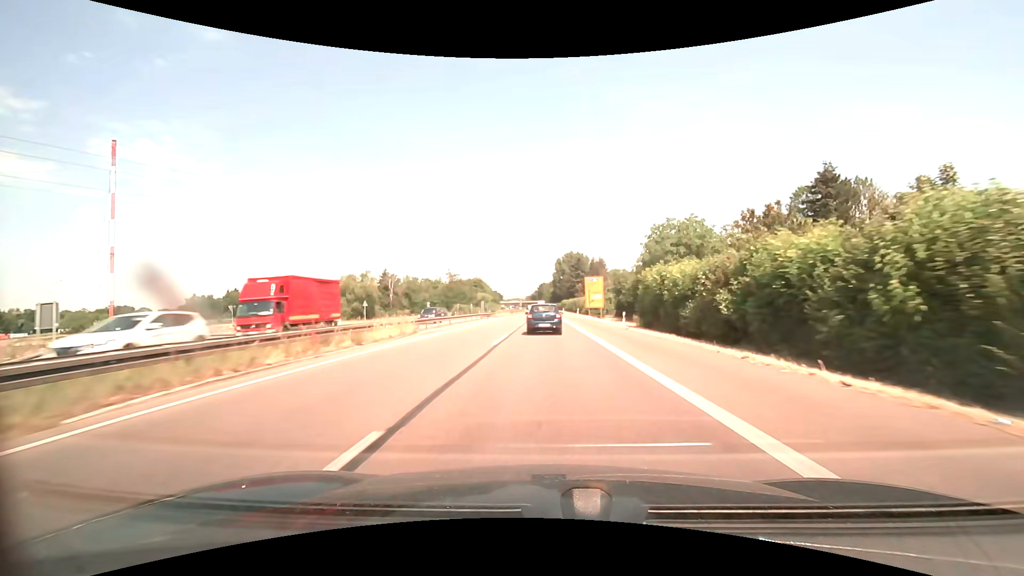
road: trunk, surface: asphalt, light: Day
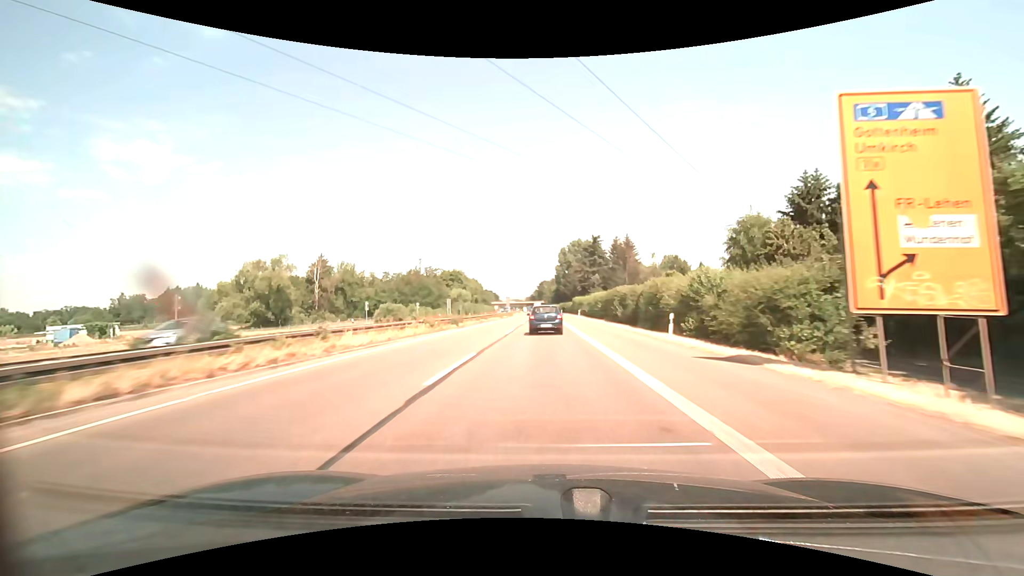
(+0.4, +64.8) m; 0°
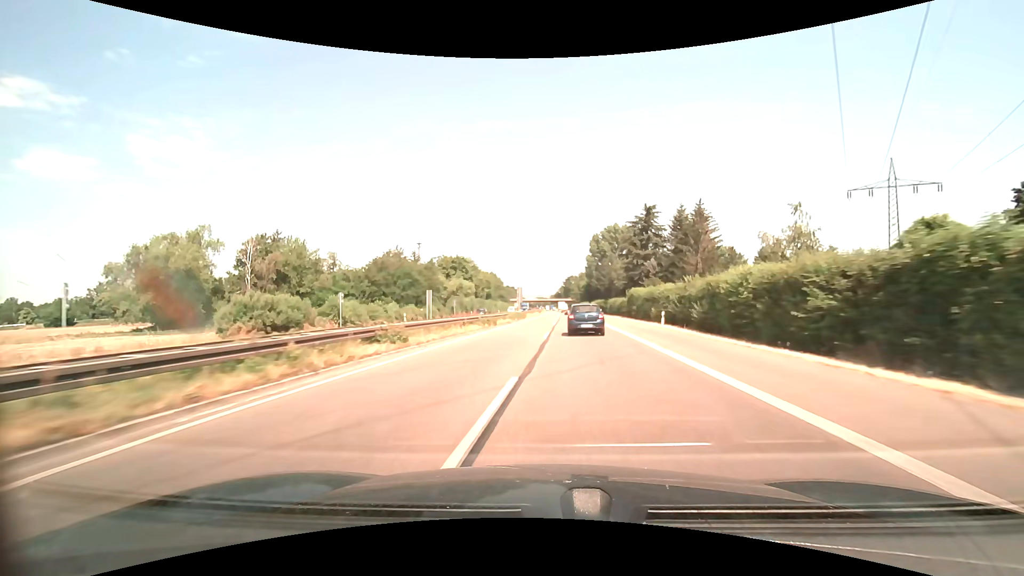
(-1.0, +42.3) m; -3°
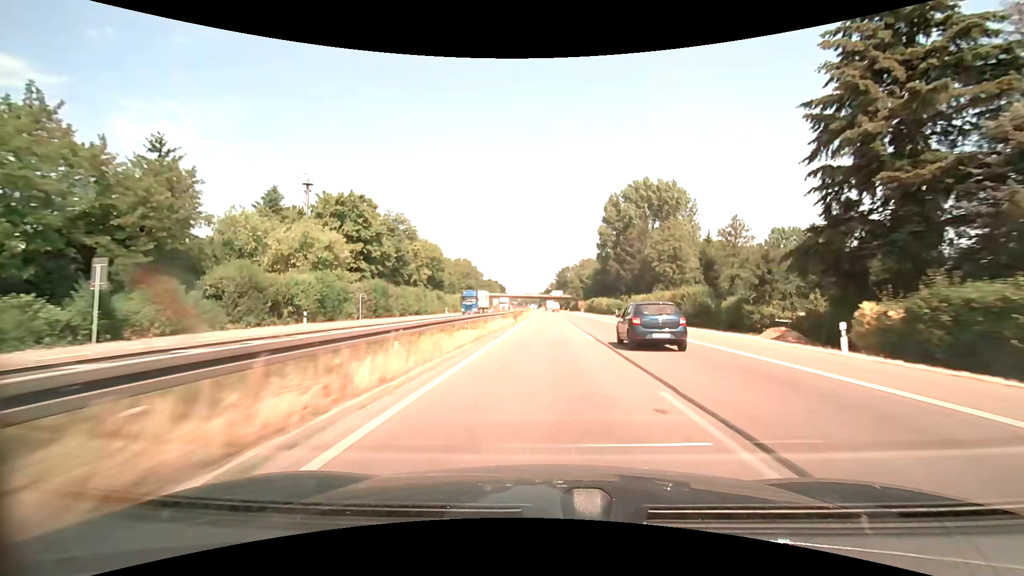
(+0.3, +75.8) m; +1°
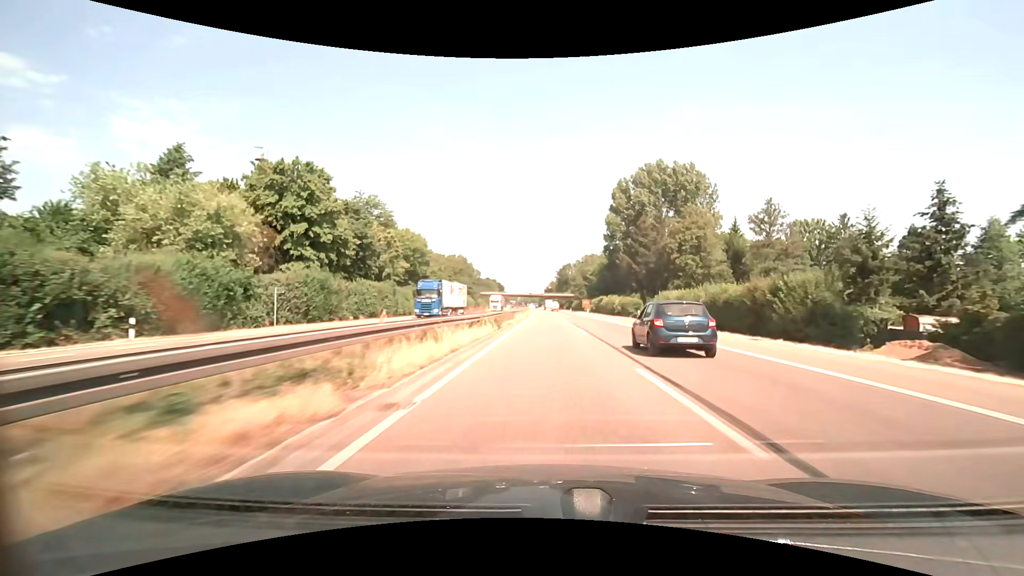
(0.0, +15.5) m; 0°
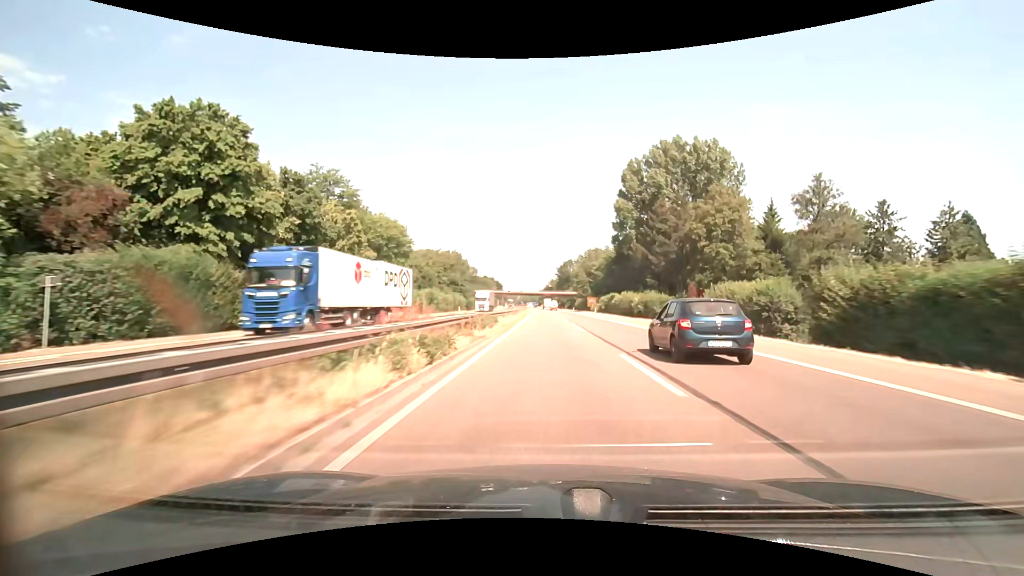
(0.0, +15.5) m; 0°
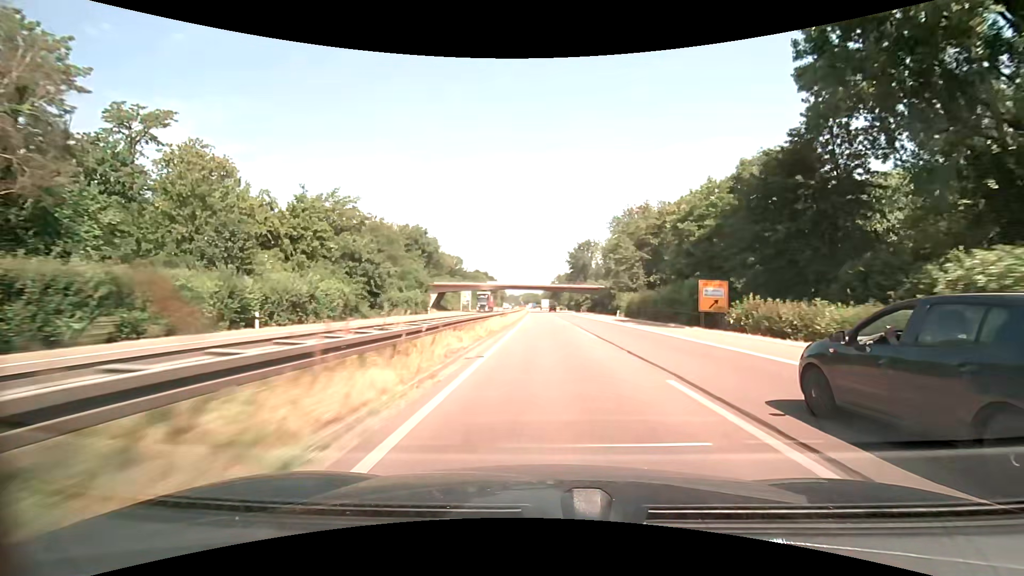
(-0.3, +77.4) m; 0°
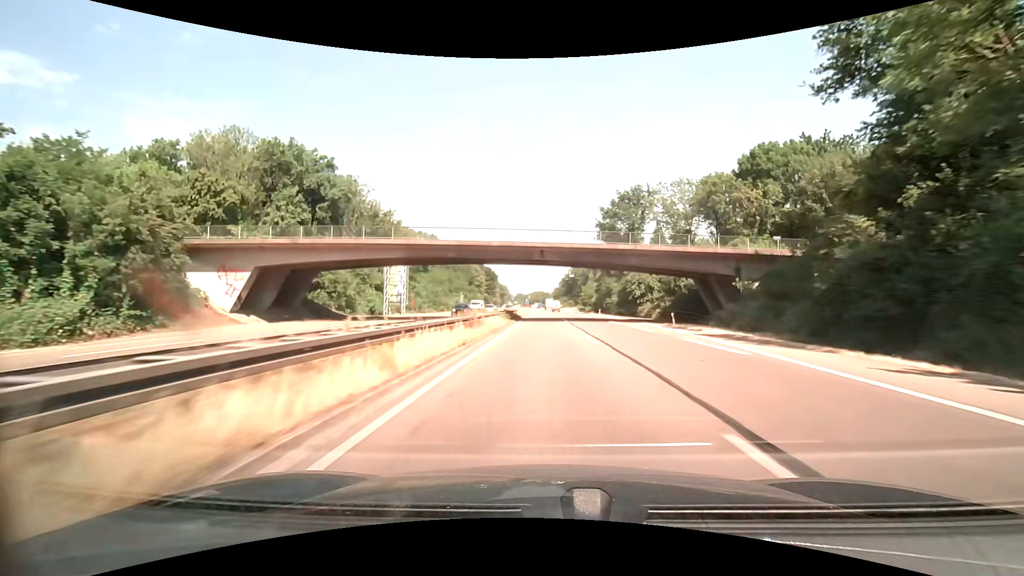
(-0.5, +76.9) m; -1°
(0, +10) (0, +20) (0, +30) (0, +40) (0, +50) (0, +60) (0, +70) (0, +80) (0, +90) (0, +100) m
